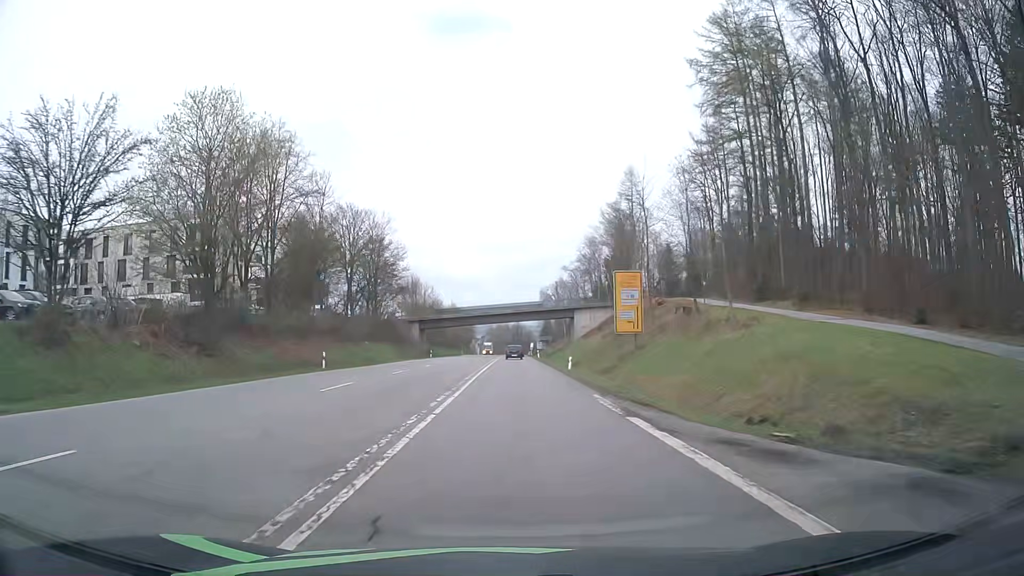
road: secondary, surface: asphalt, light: Day
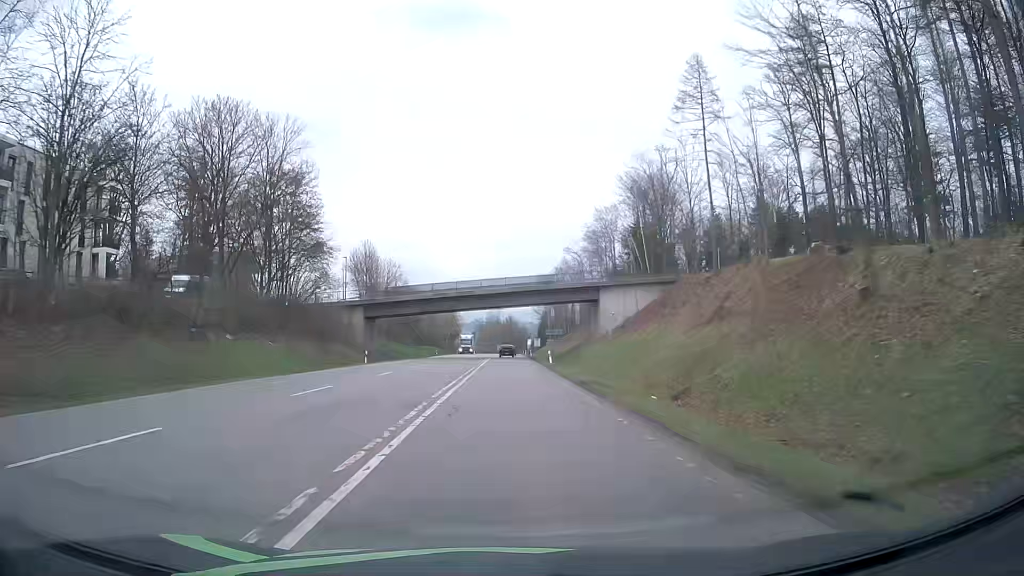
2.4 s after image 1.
(+0.3, +36.5) m; +1°
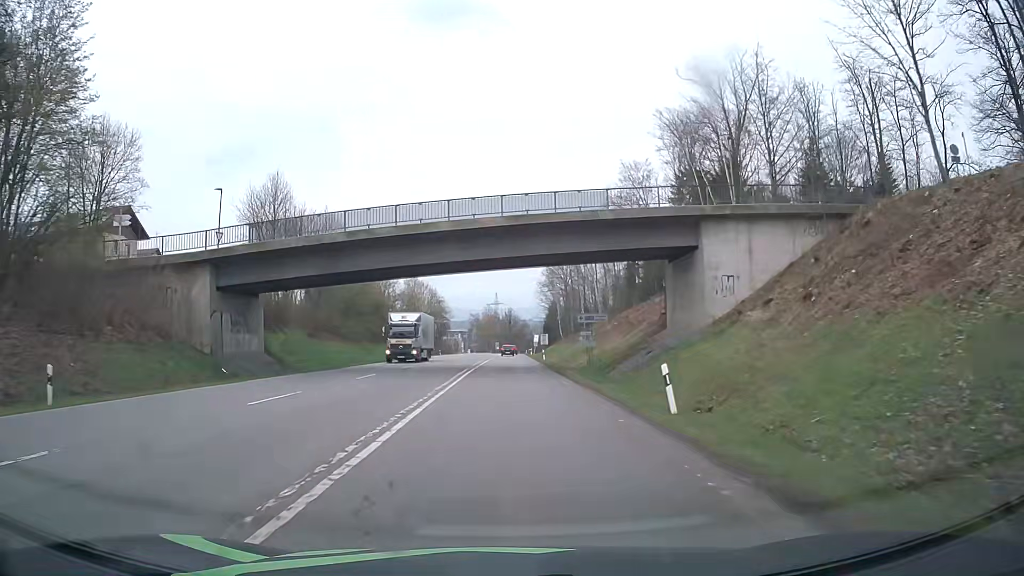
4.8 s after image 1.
(+0.2, +37.1) m; 0°
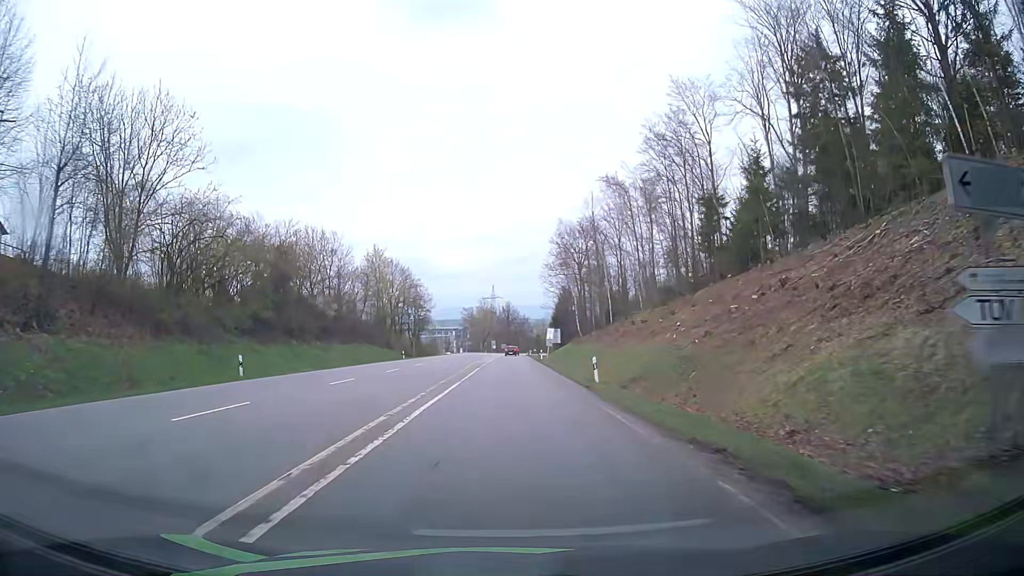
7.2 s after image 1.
(-0.1, +38.1) m; +2°
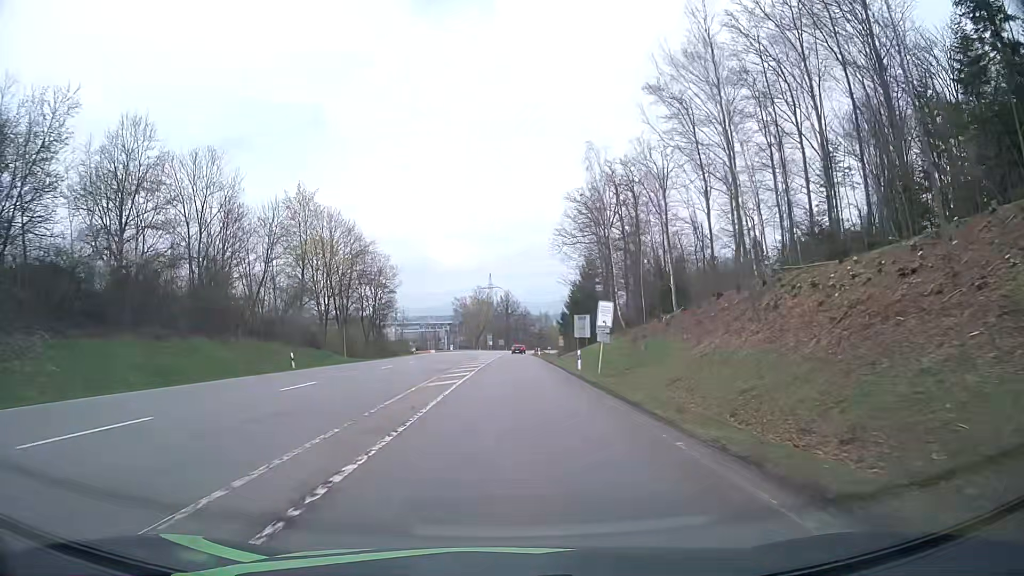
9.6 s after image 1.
(-1.1, +38.7) m; -2°
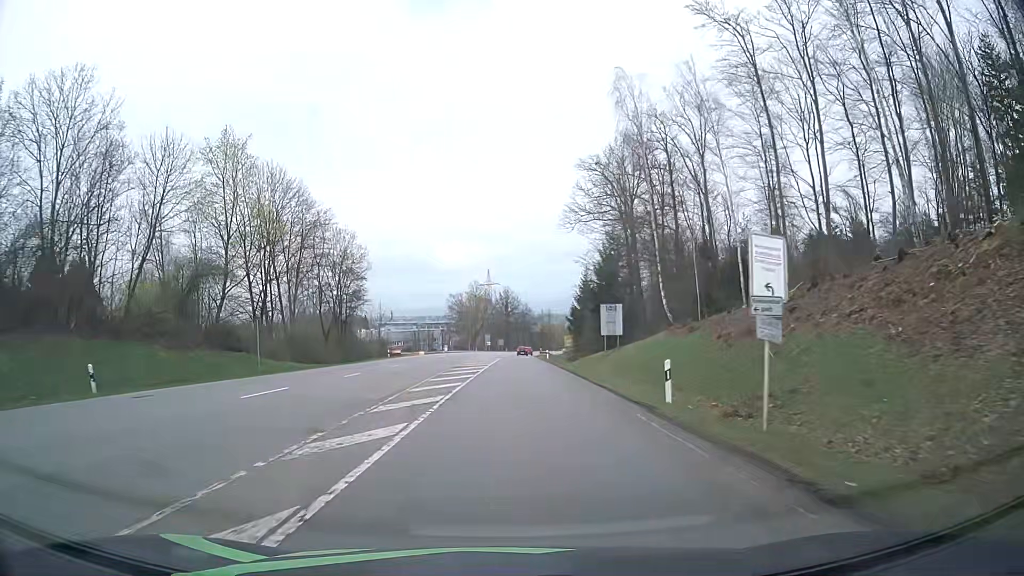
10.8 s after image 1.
(0.0, +19.0) m; 0°
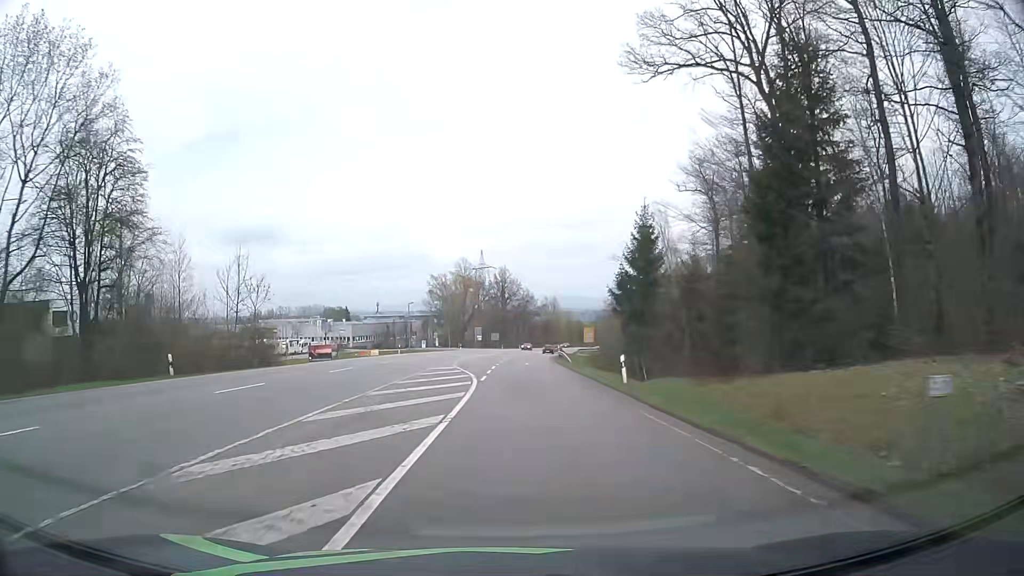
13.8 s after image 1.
(-0.1, +46.2) m; 0°
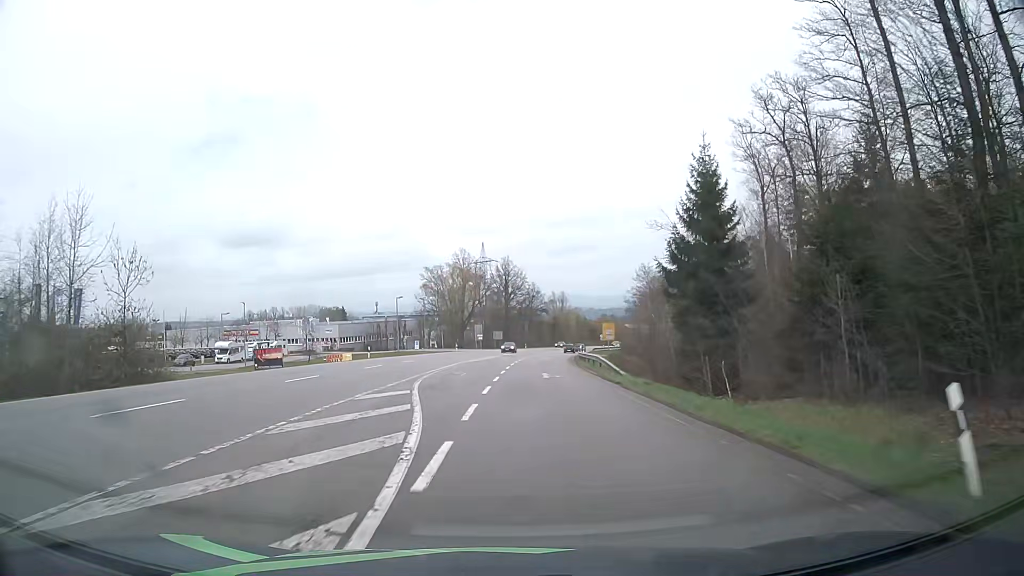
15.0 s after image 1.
(+0.1, +18.0) m; 0°
(0, +10) (0, +20) (-1, +30) (-1, +40) (-1, +50) (0, +60) (+1, +70) (+2, +80) (+3, +90) (+4, +100) m
